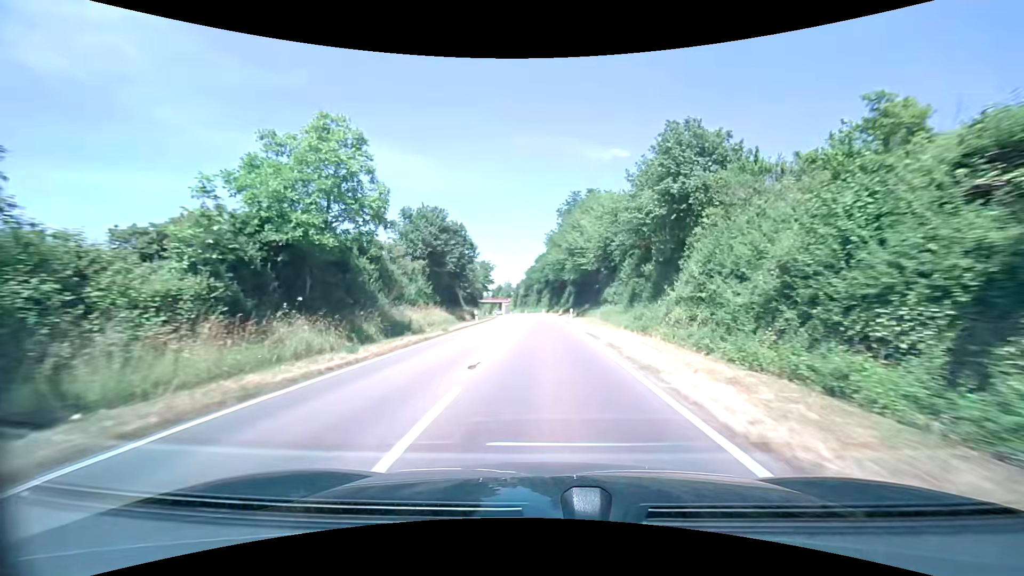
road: primary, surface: asphalt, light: Day
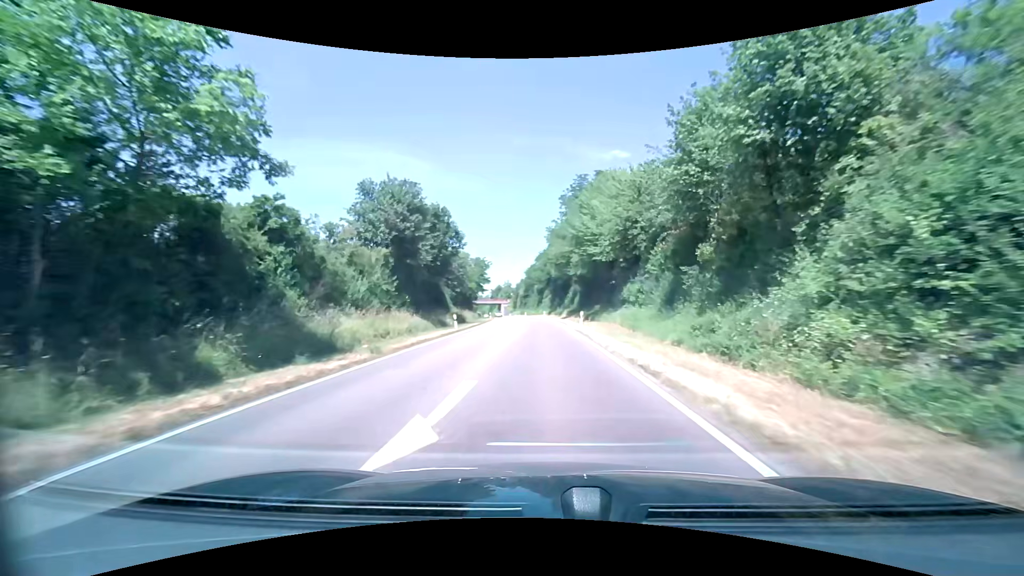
(0.0, +11.0) m; 0°
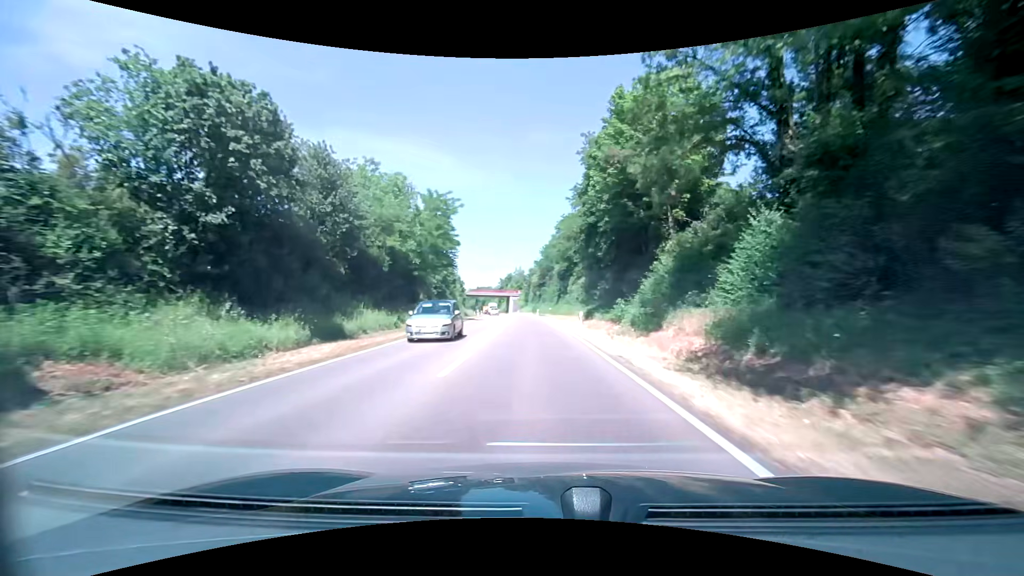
(-0.8, +55.6) m; -2°
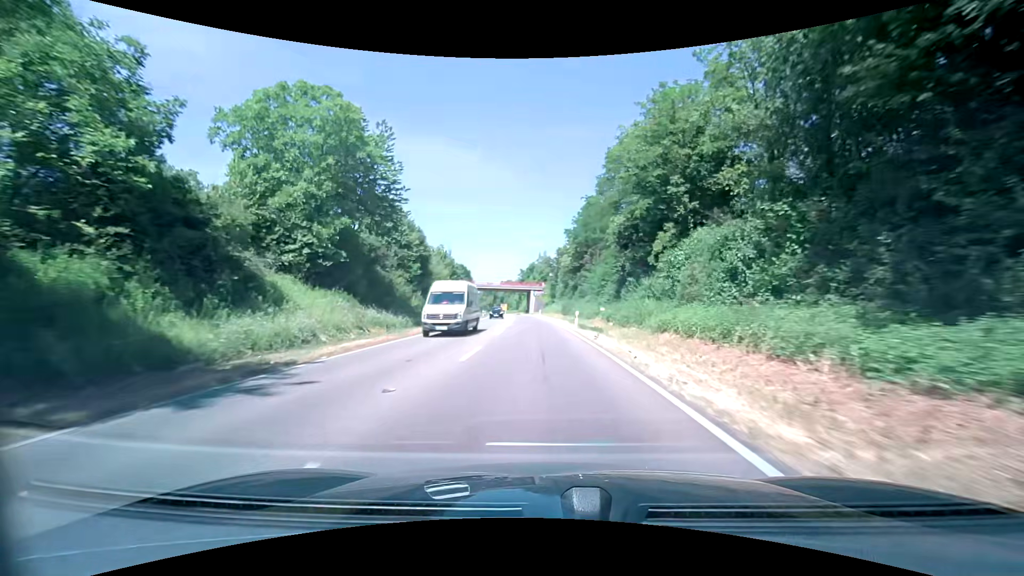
(-1.2, +45.3) m; -3°
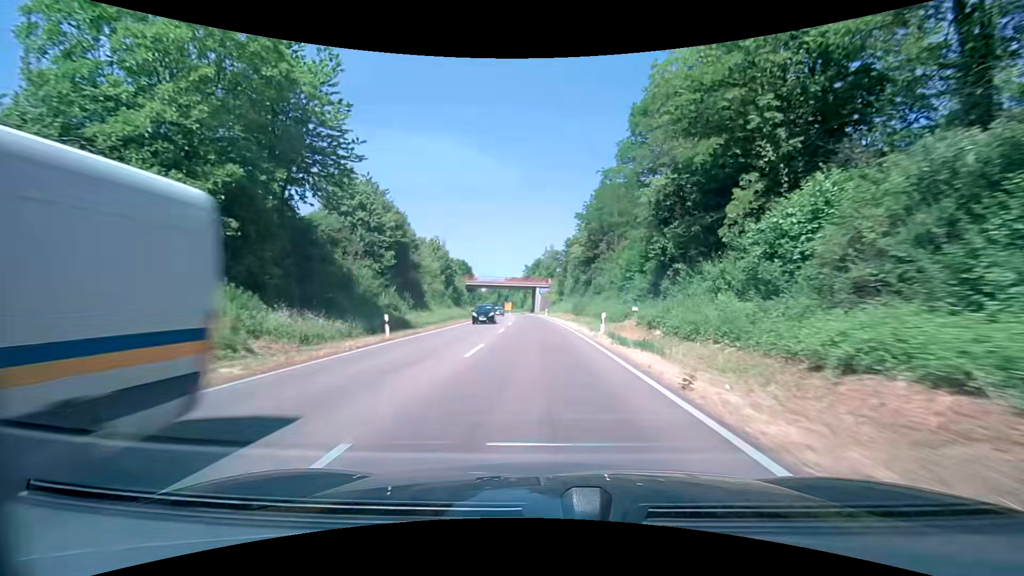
(0.0, +11.5) m; -1°
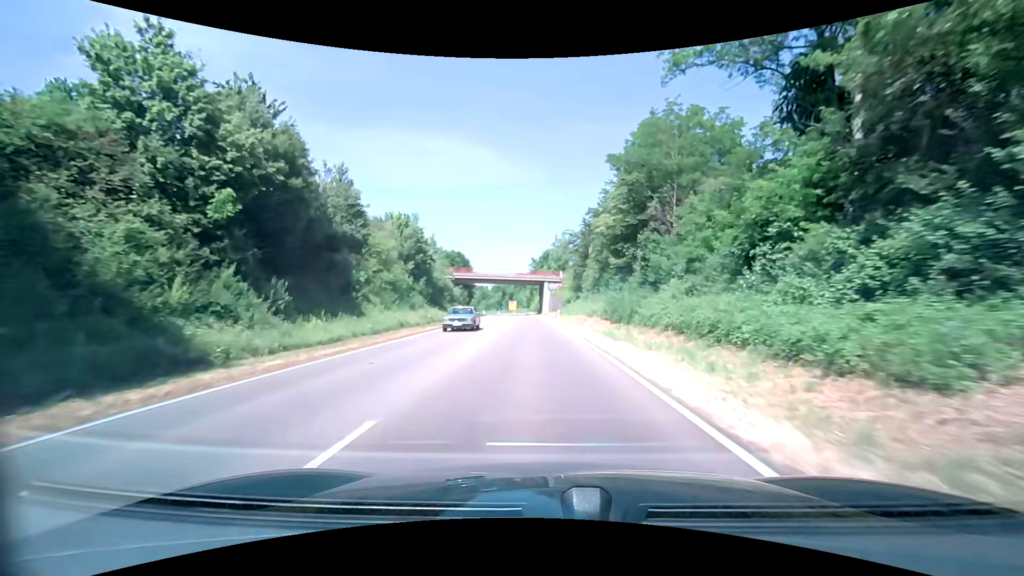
(-0.1, +23.2) m; -1°
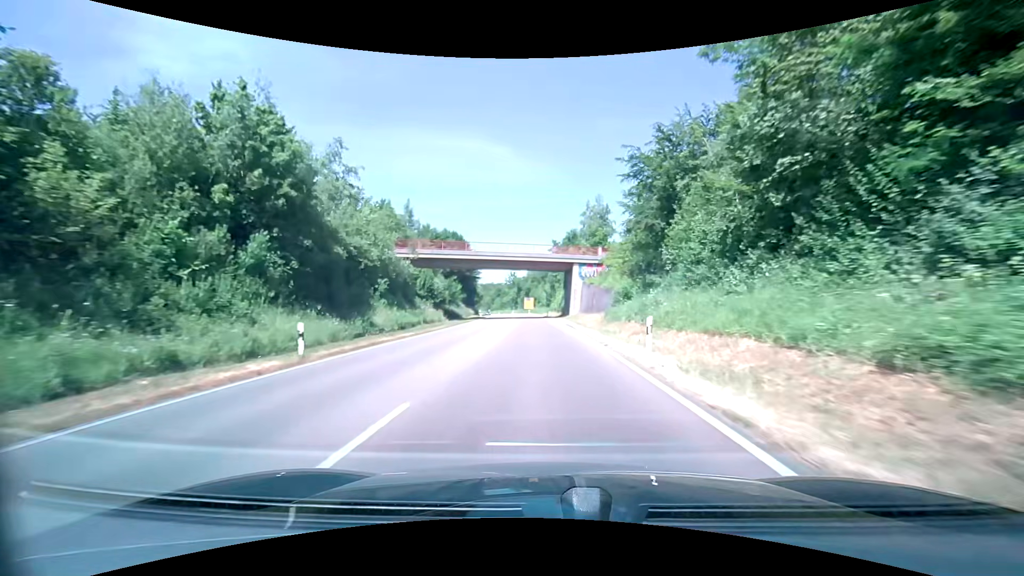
(-0.6, +35.3) m; -2°
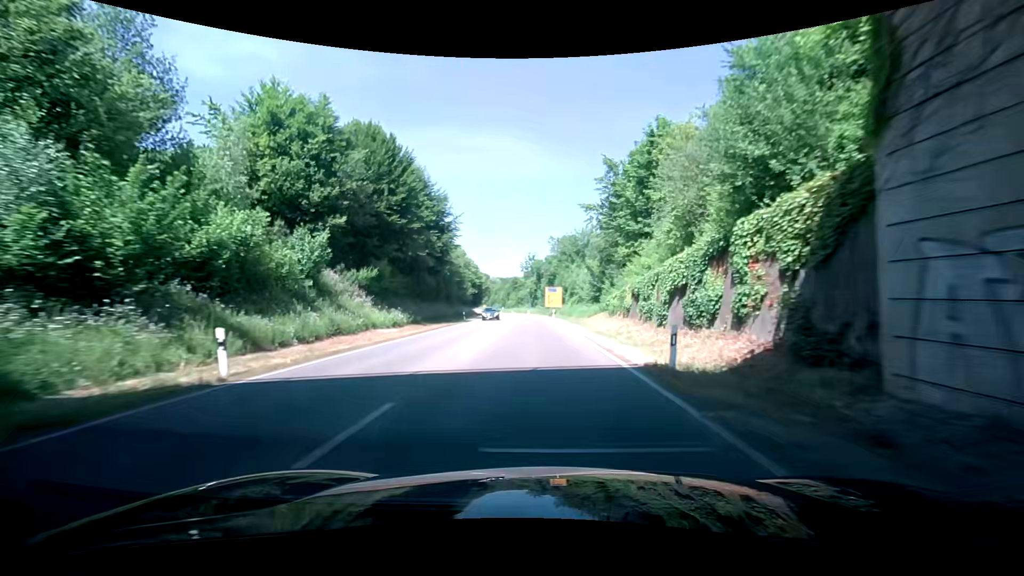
(-1.5, +60.1) m; -3°
